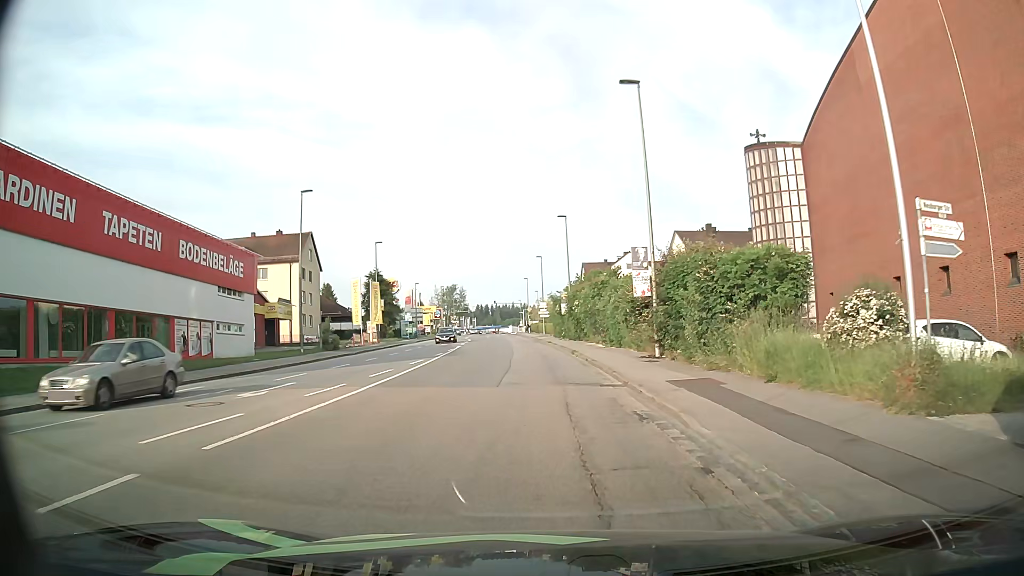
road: tertiary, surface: asphalt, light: Day
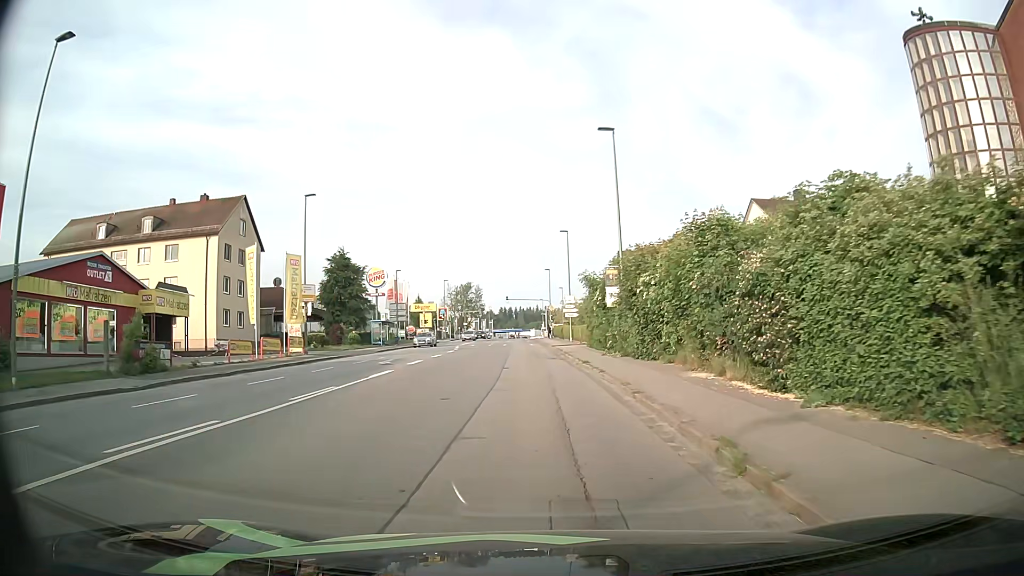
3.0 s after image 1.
(-0.6, +26.7) m; -3°
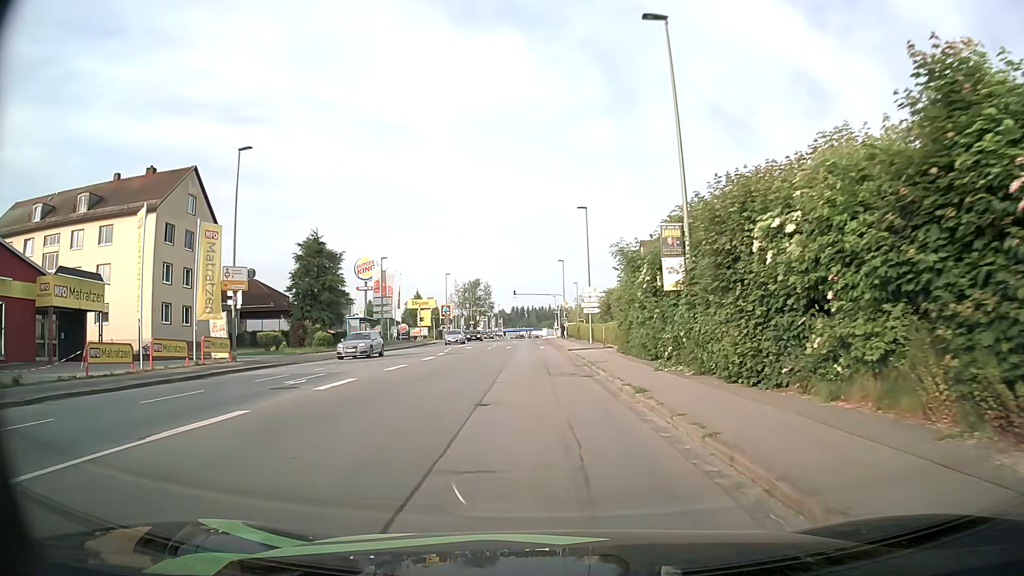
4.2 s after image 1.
(-0.1, +12.1) m; -1°
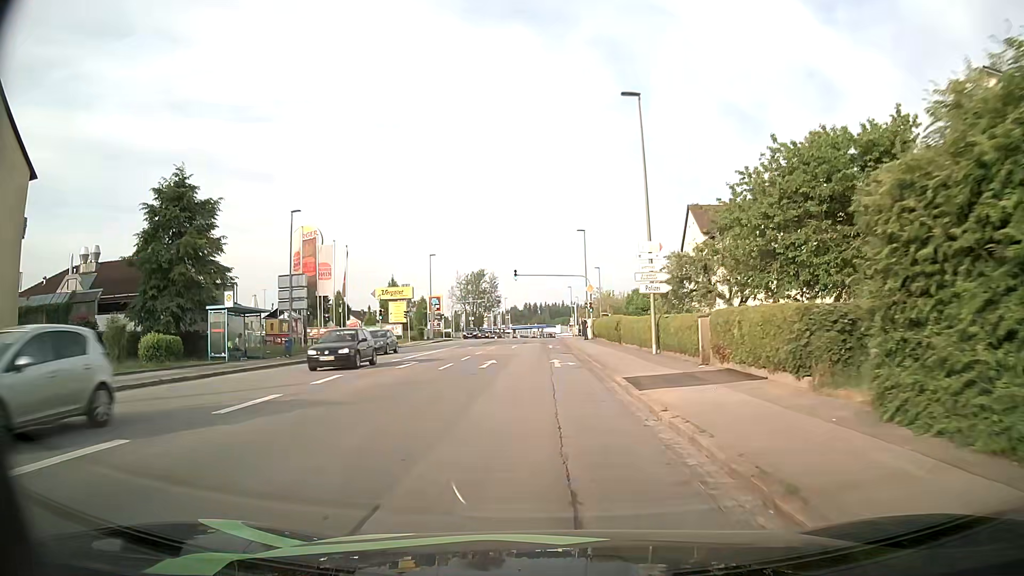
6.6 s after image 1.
(-0.1, +25.4) m; -1°
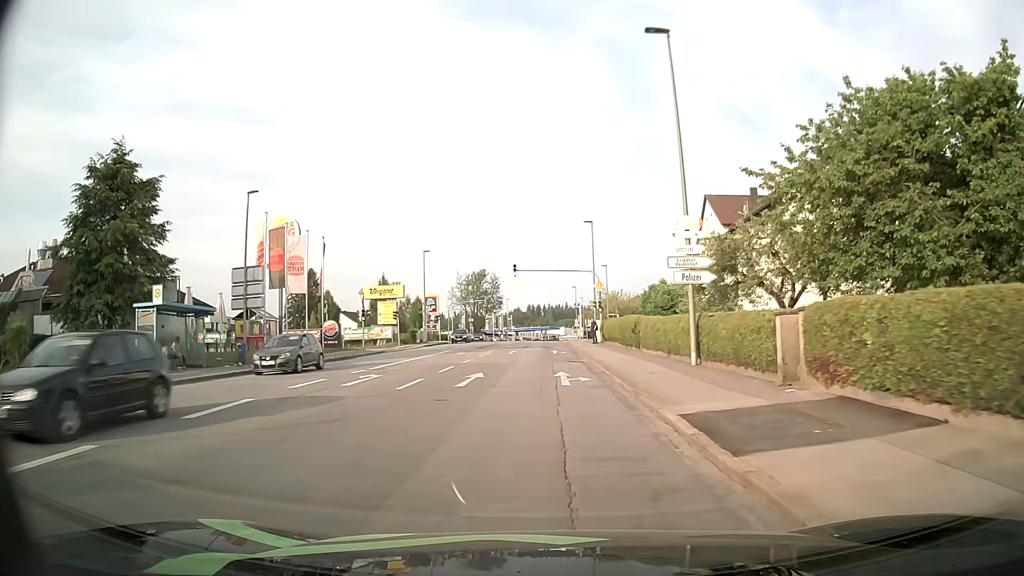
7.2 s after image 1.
(0.0, +6.4) m; 0°
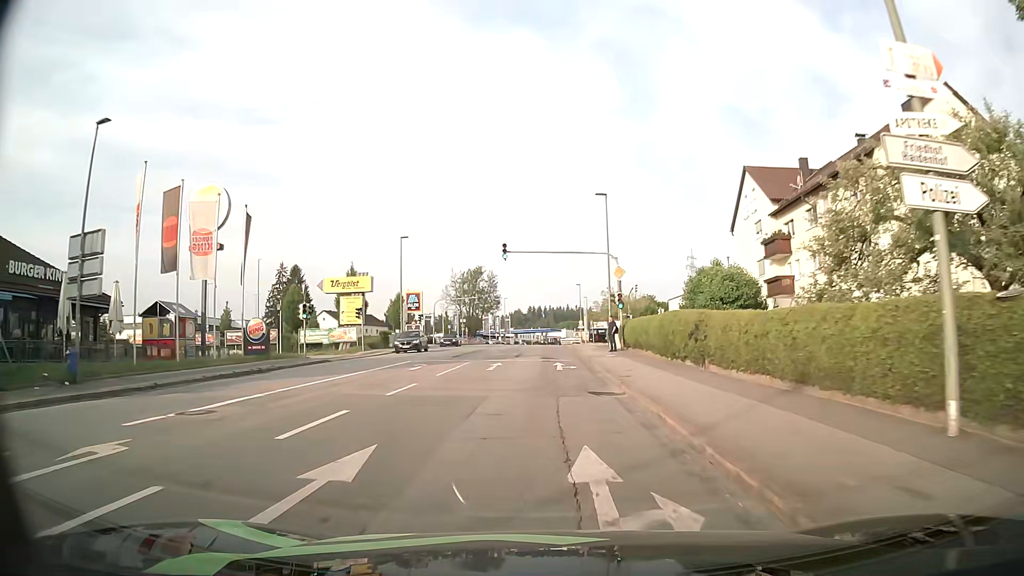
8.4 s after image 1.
(0.0, +12.9) m; 0°
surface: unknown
(0, +10) (0, +20) (0, +30) (0, +40) (0, +50) (0, +60) (0, +70) (0, +80) (0, +90) (0, +100) m
